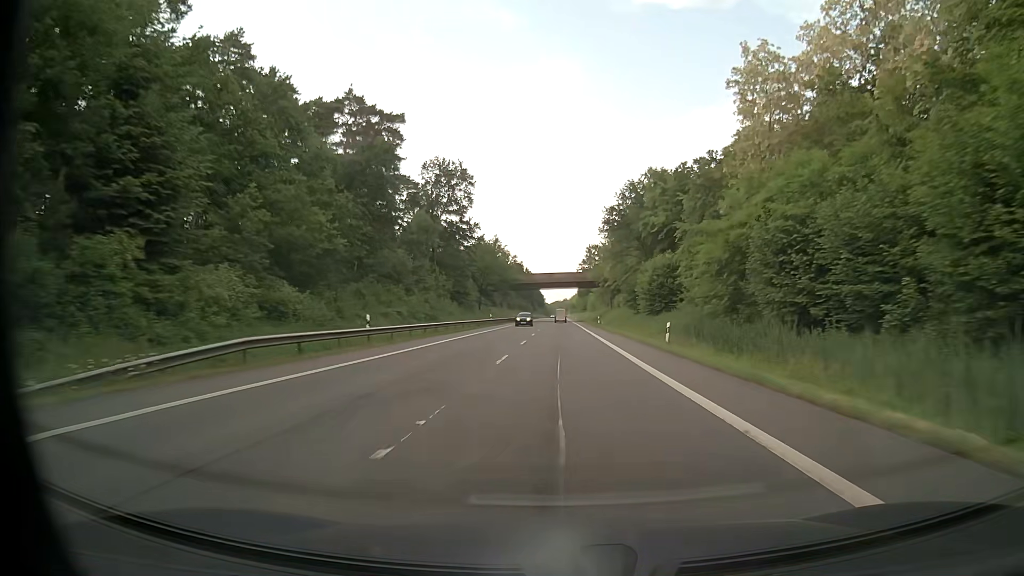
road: primary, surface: asphalt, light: Day
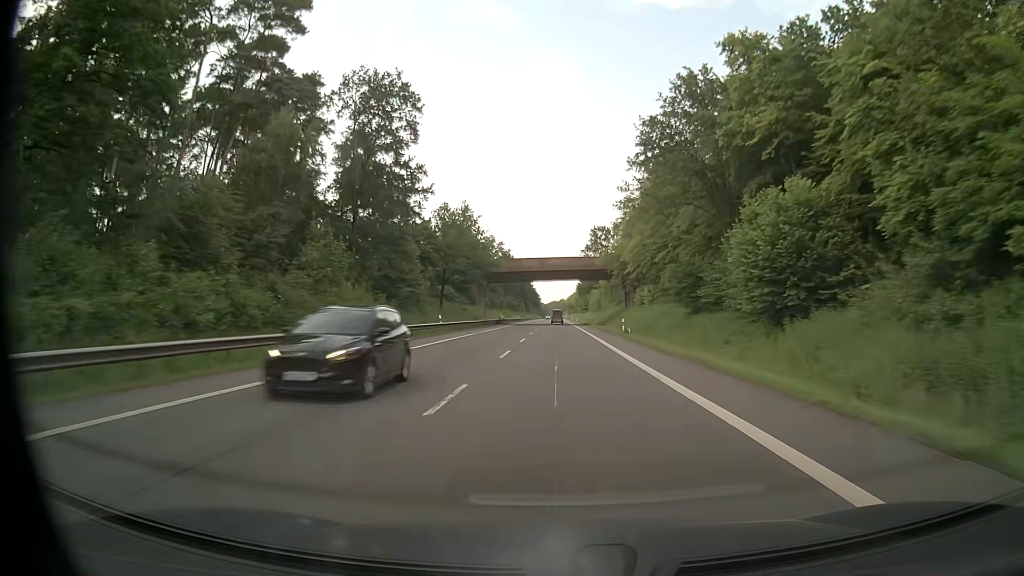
(+0.1, +33.1) m; 0°
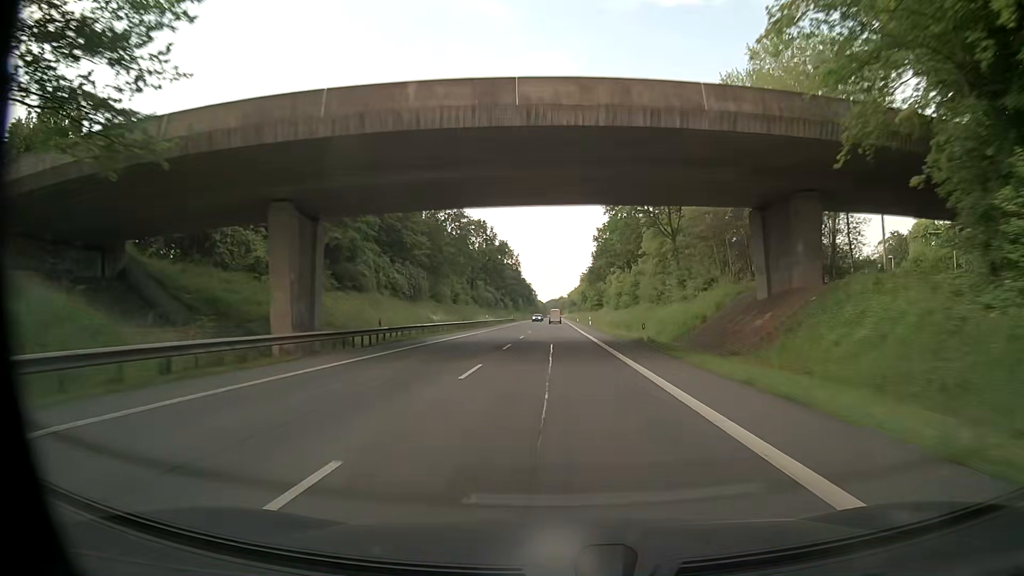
(0.0, +66.4) m; 0°
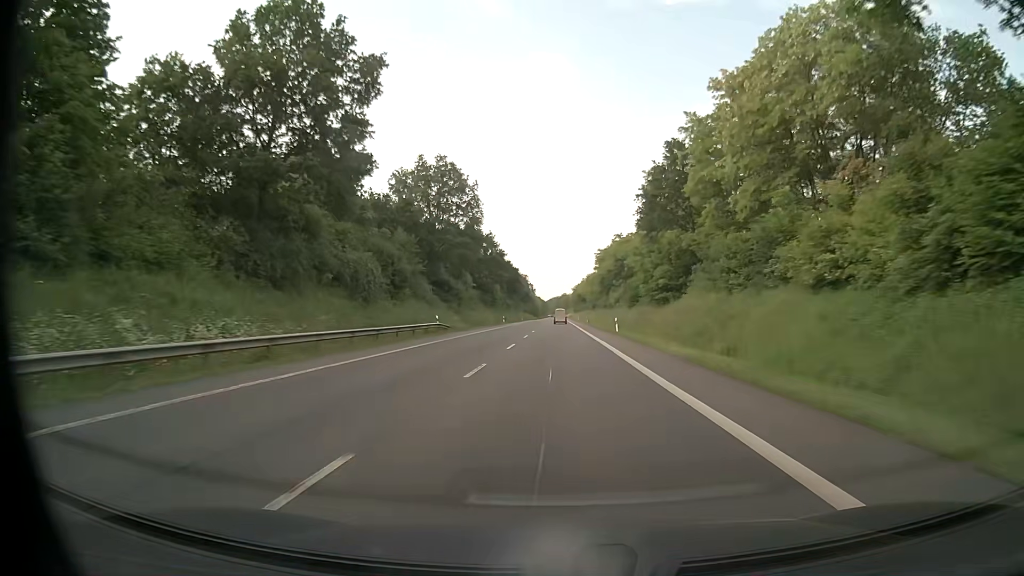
(-0.5, +83.1) m; 0°
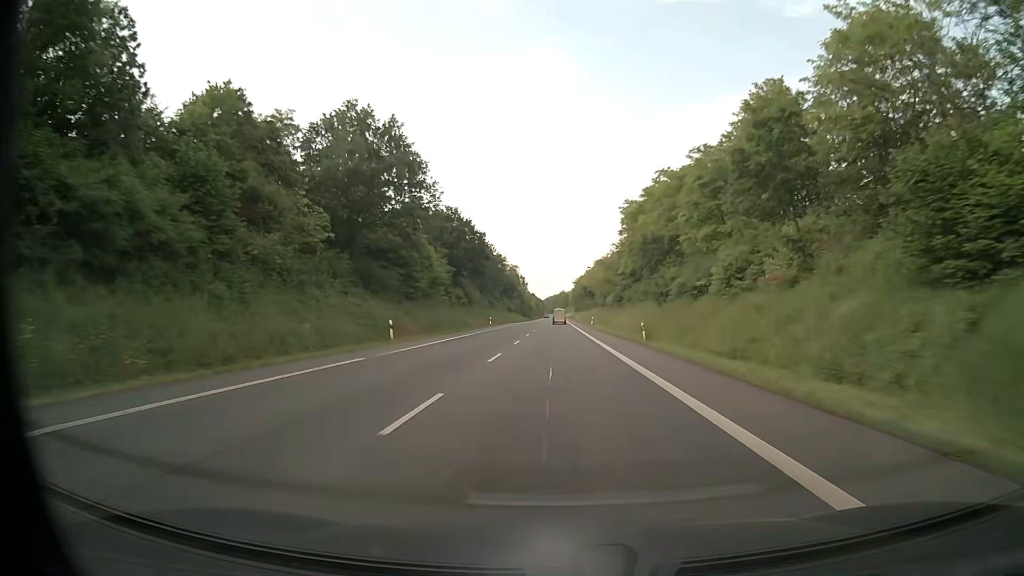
(+0.1, +66.5) m; 0°
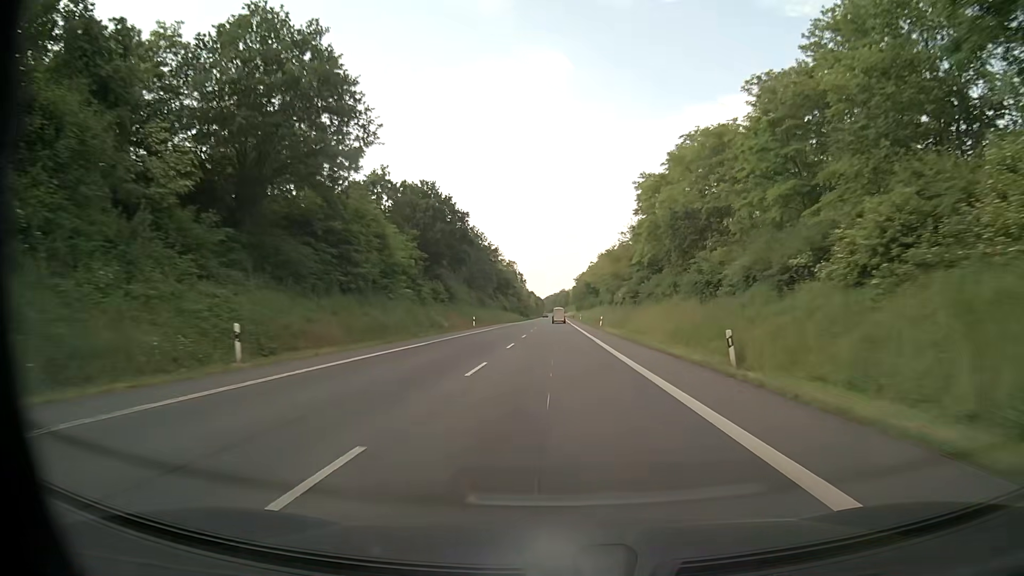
(0.0, +16.6) m; 0°
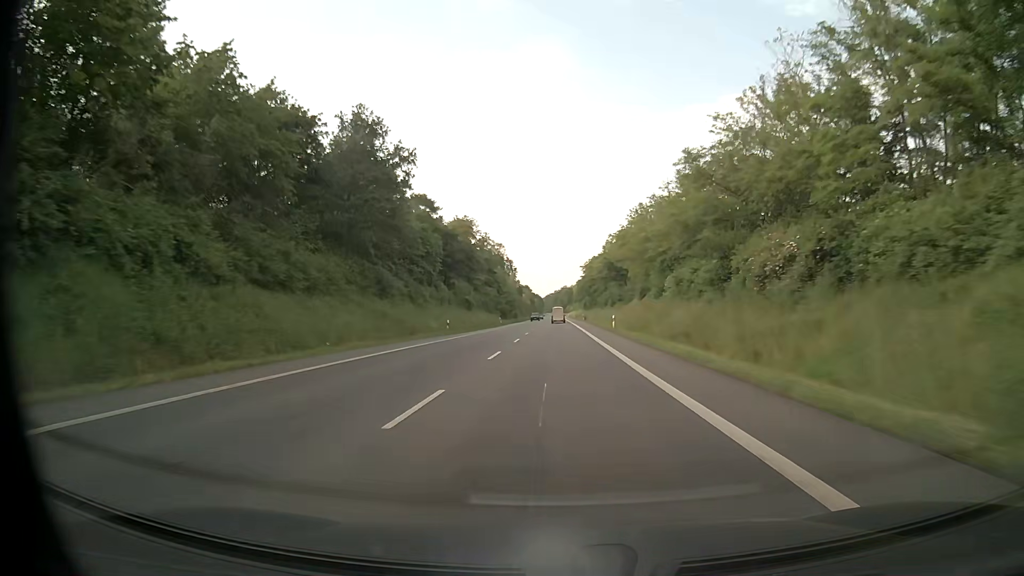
(-0.2, +66.6) m; 0°
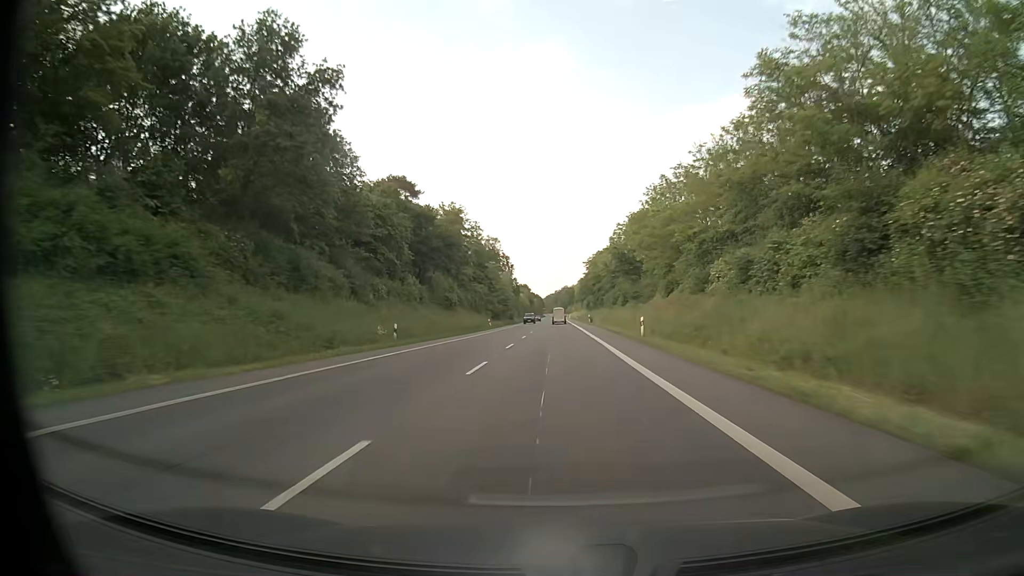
(0.0, +16.6) m; 0°
(0, +10) (0, +20) (0, +30) (0, +40) (0, +50) (0, +60) (0, +70) (0, +80) (0, +90) (0, +100) m
